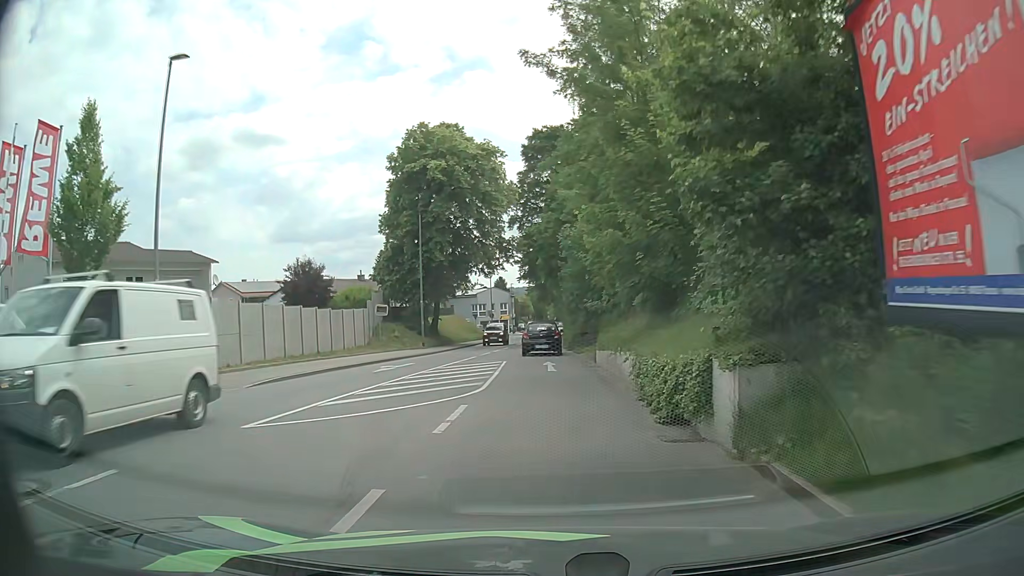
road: tertiary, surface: asphalt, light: Day
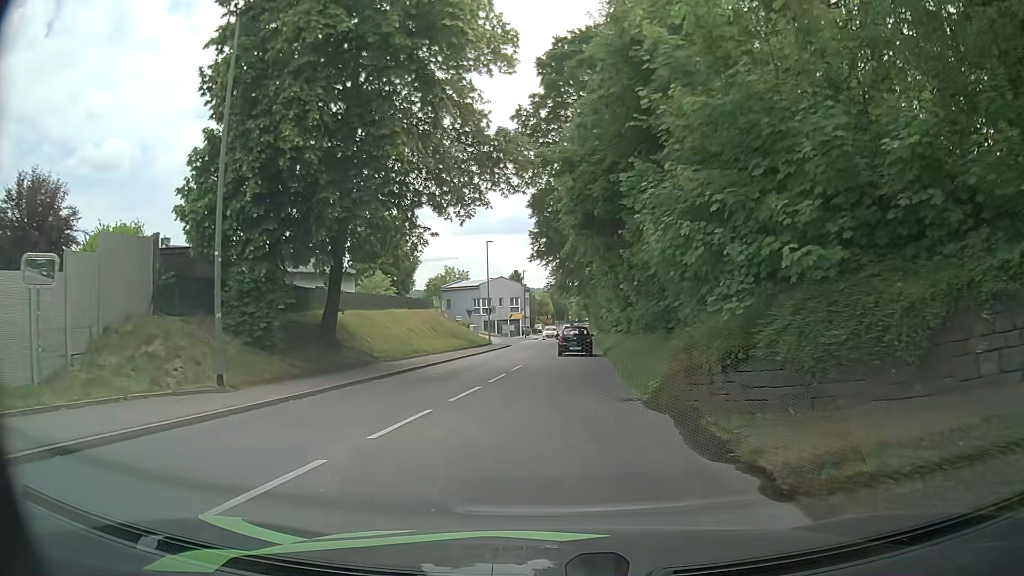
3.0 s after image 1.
(-0.5, +27.4) m; -3°
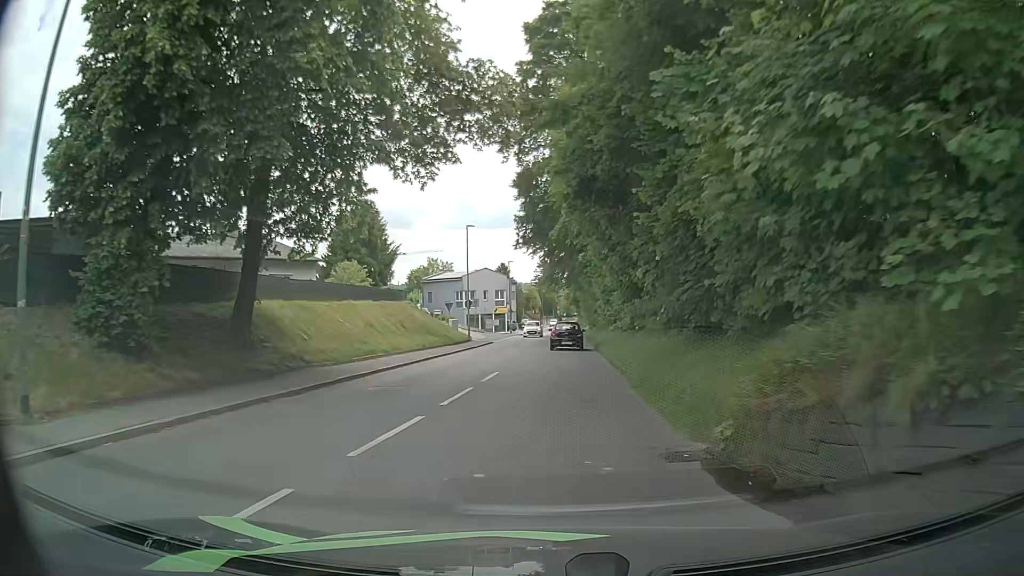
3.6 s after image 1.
(+0.1, +5.8) m; +2°
(0, +10) (0, +20) (0, +30) (+1, +40) (+1, +50) (+1, +60) (+1, +70) (+2, +80) (+2, +90) (+2, +100) m
